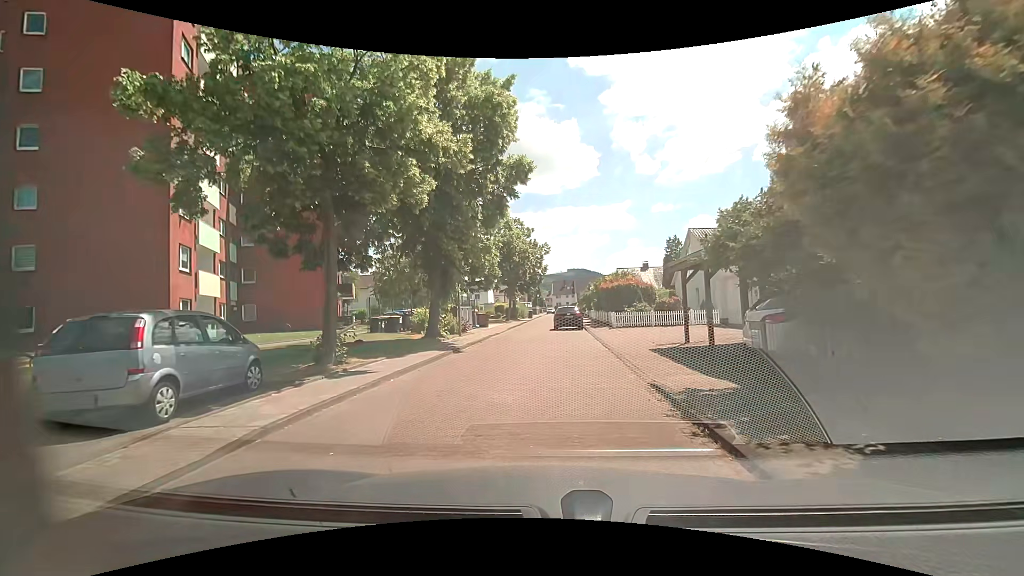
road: residential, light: Day
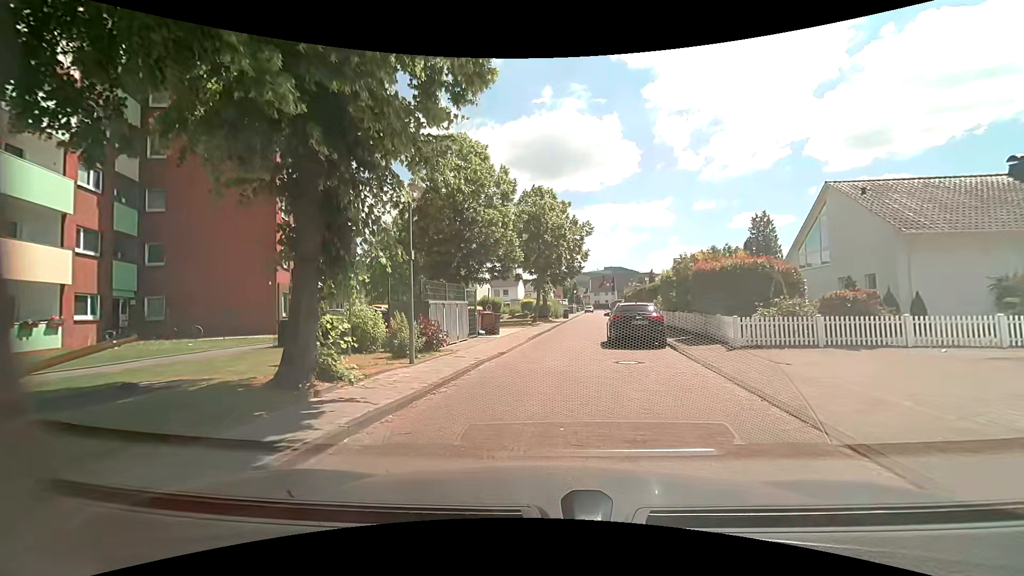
(+0.1, +13.7) m; -2°
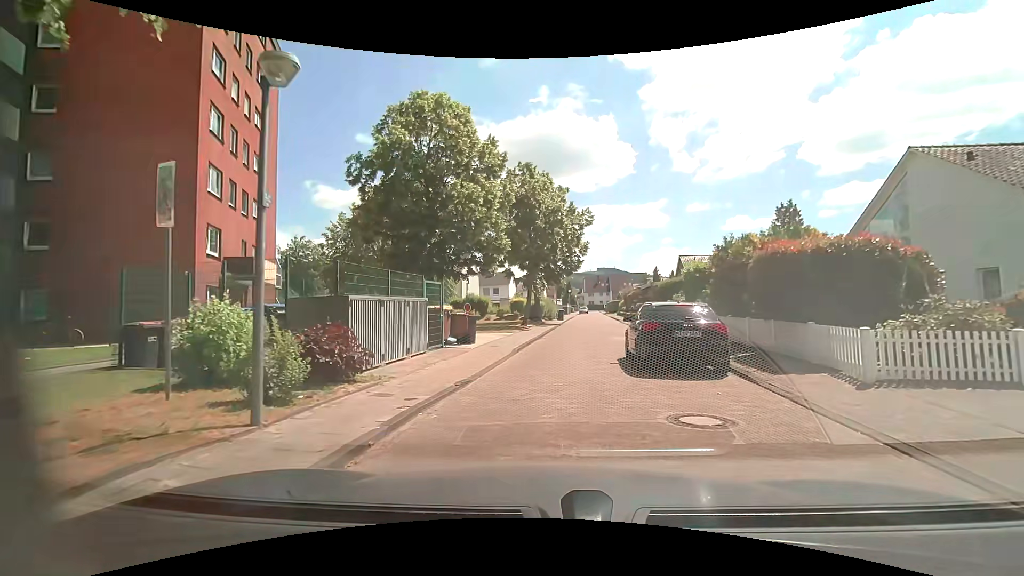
(-0.1, +6.0) m; 0°
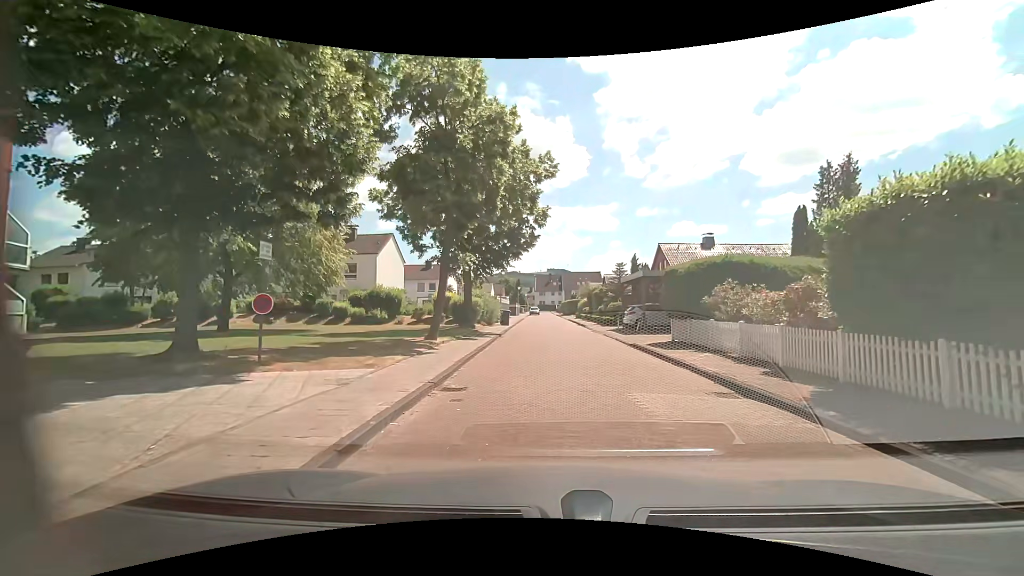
(+0.5, +14.3) m; +6°
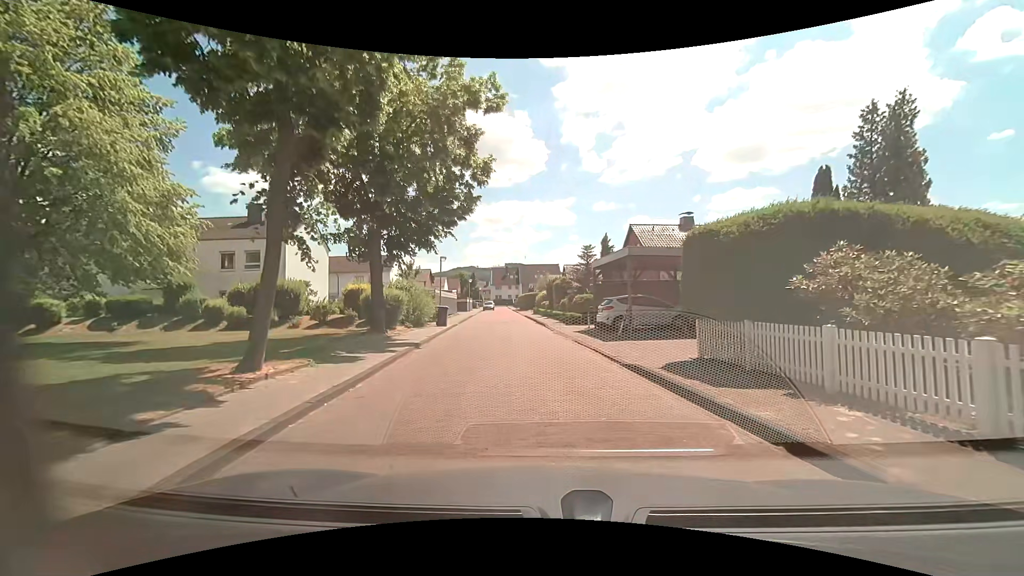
(+0.3, +8.0) m; +3°
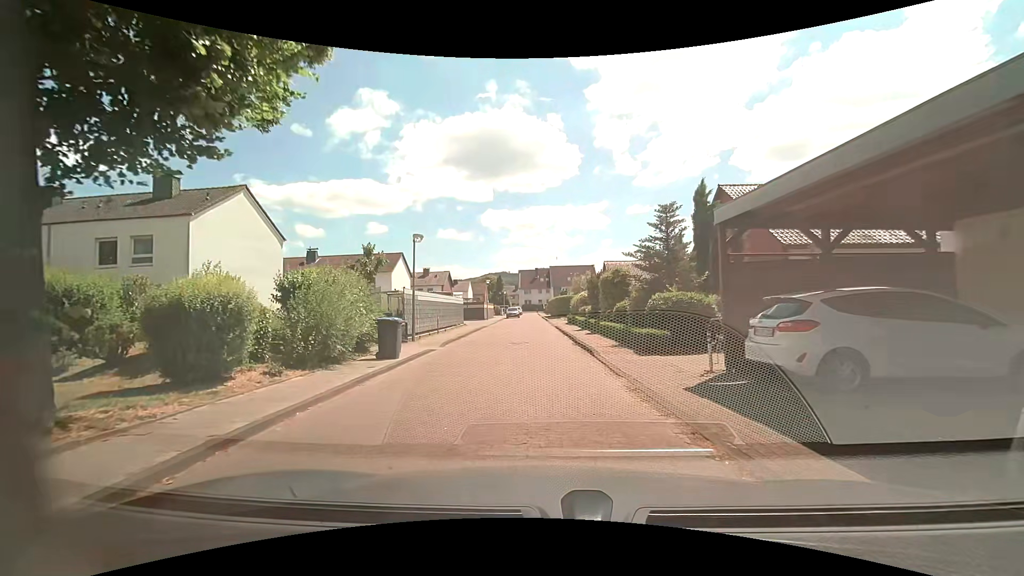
(0.0, +13.4) m; -2°
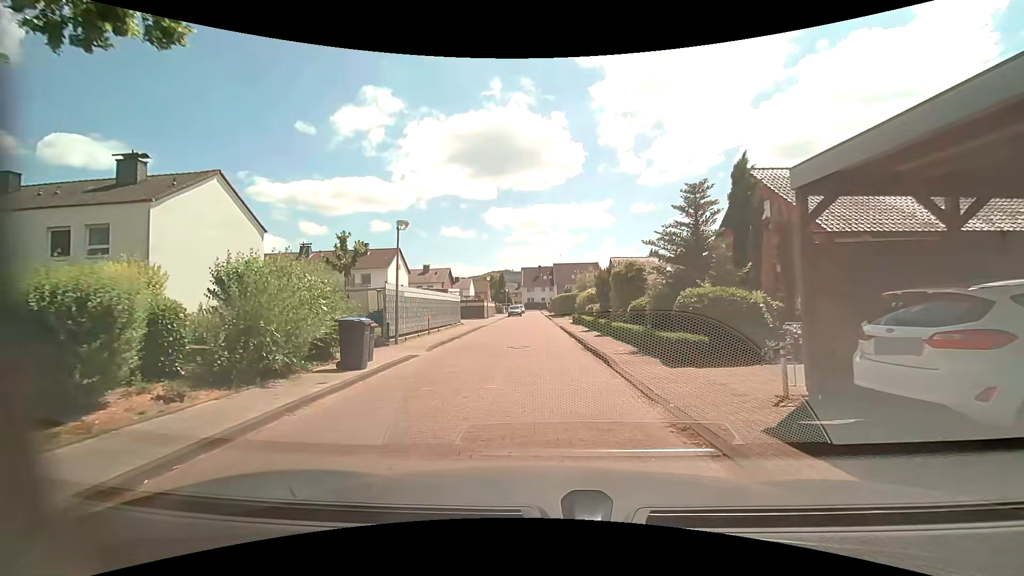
(0.0, +2.7) m; -1°
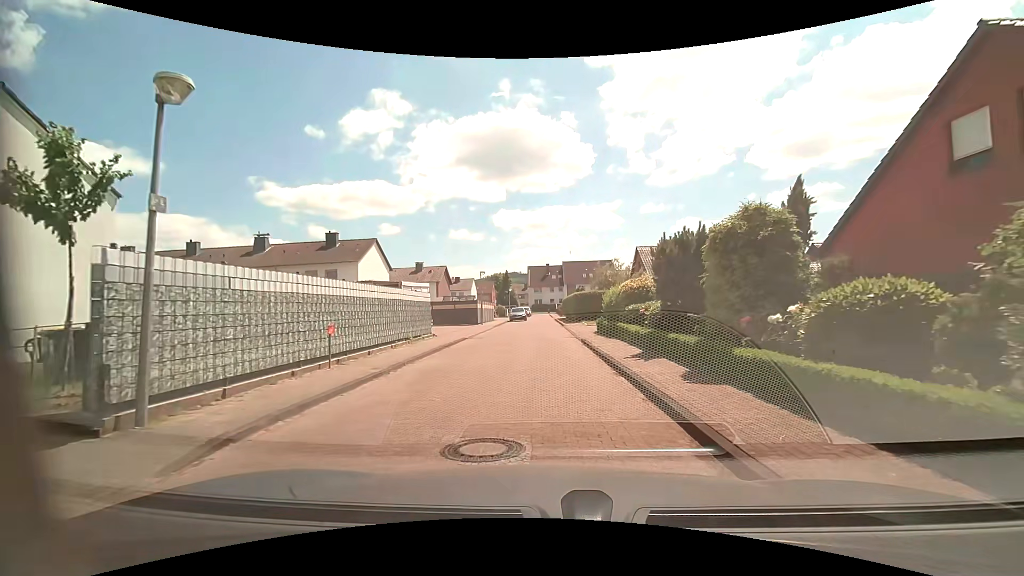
(-0.2, +11.3) m; +1°
(0, +10) (-1, +20) (-1, +30) (-1, +40) (-2, +50) (-2, +60) (-2, +70) (-3, +80) (-3, +90) (-3, +100) m
